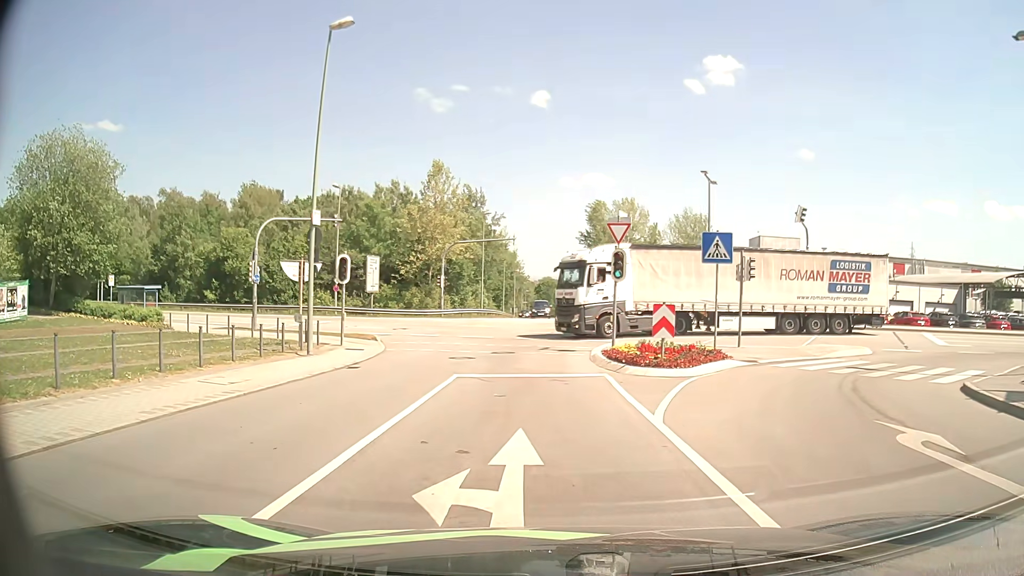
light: Day
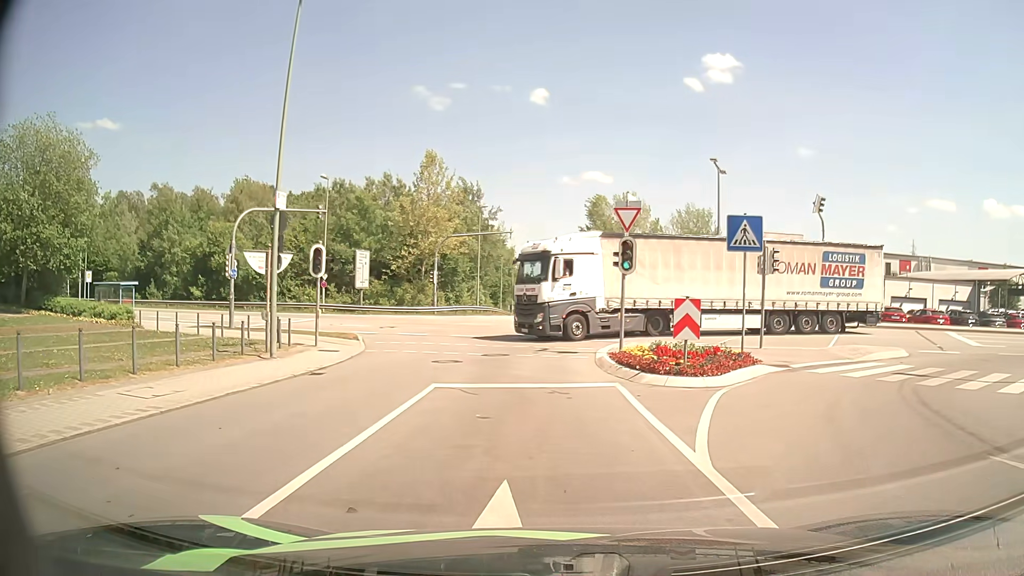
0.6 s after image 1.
(0.0, +2.6) m; +1°
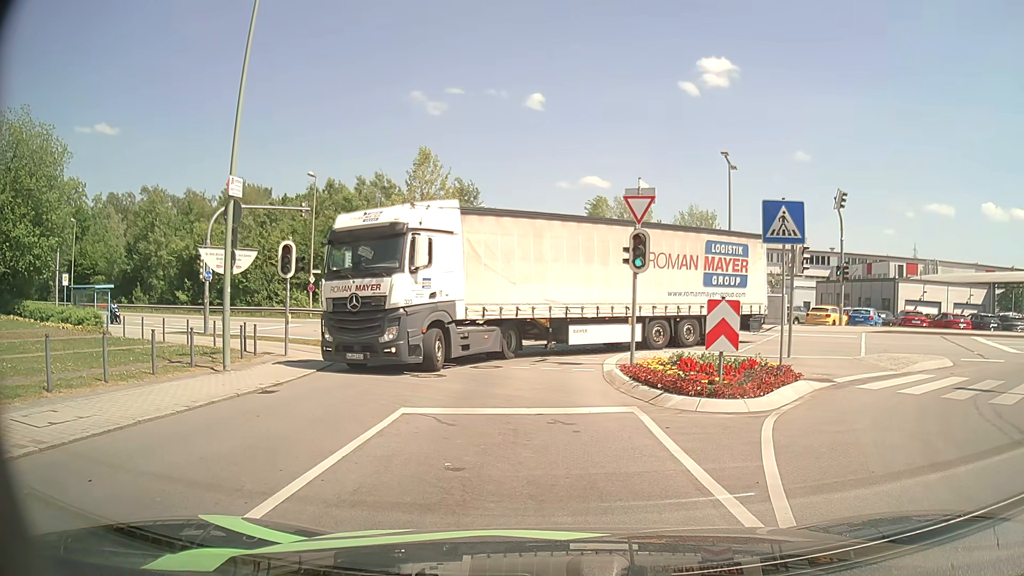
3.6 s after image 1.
(0.0, +2.4) m; -1°
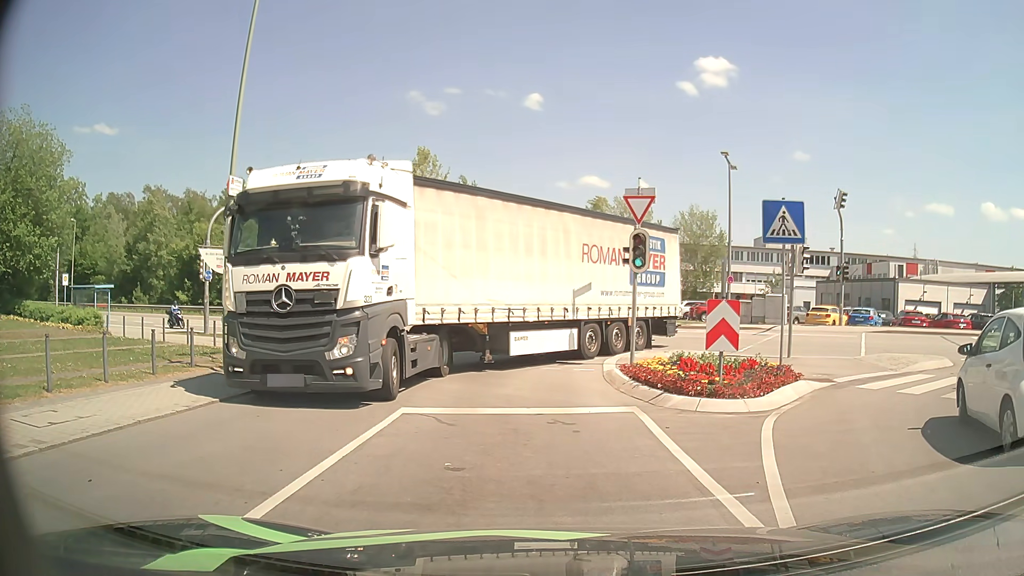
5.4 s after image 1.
(0.0, 0.0) m; 0°
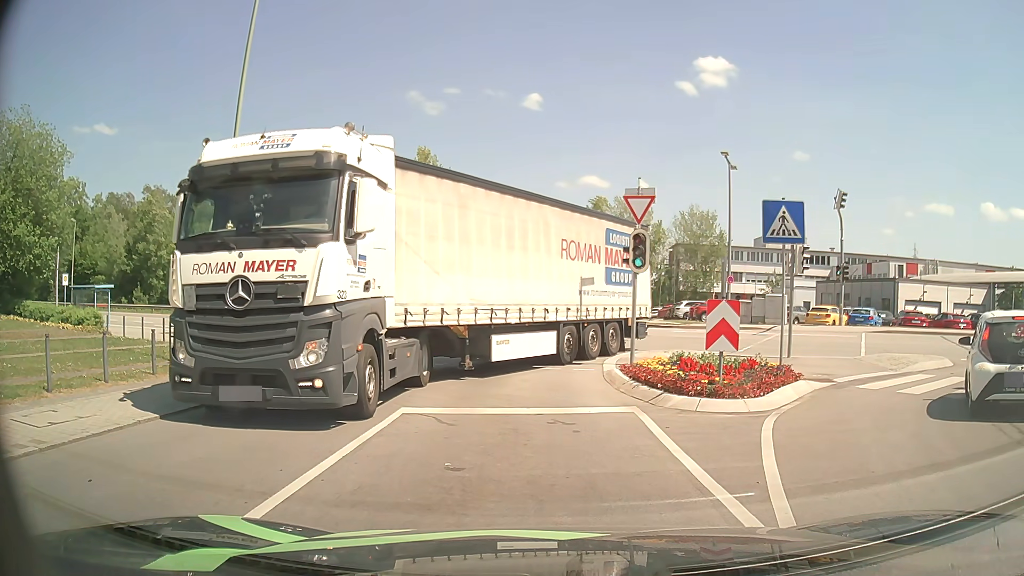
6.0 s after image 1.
(0.0, 0.0) m; 0°
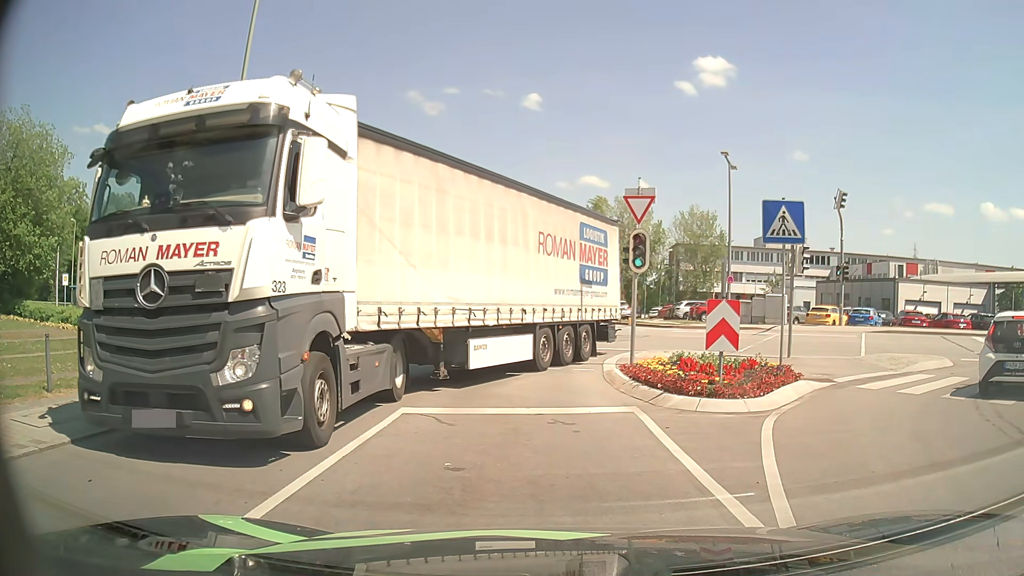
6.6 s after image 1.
(0.0, 0.0) m; 0°
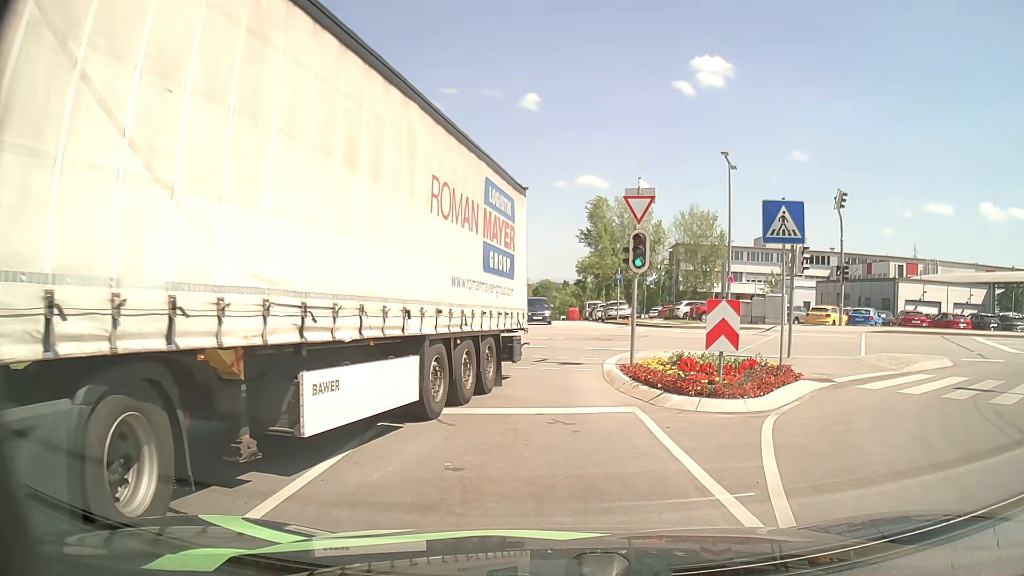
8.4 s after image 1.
(0.0, 0.0) m; 0°
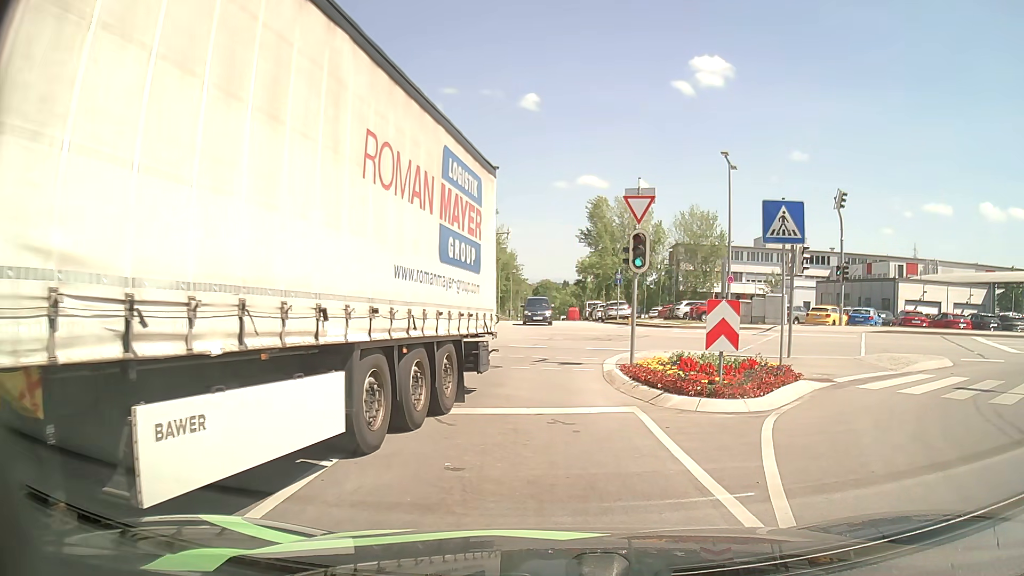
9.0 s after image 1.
(0.0, 0.0) m; 0°
(0, +10) (0, +20) (-3, +30) (-8, +38) (-16, +44) (-25, +49) (-34, +53) (-44, +56) (-53, +60) (-62, +63) m
